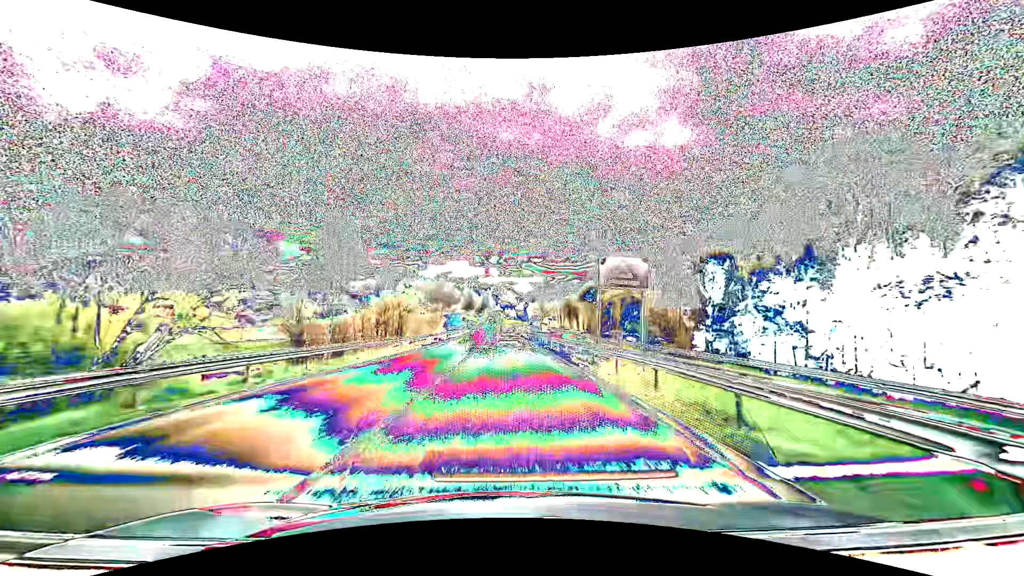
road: primary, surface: asphalt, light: Day
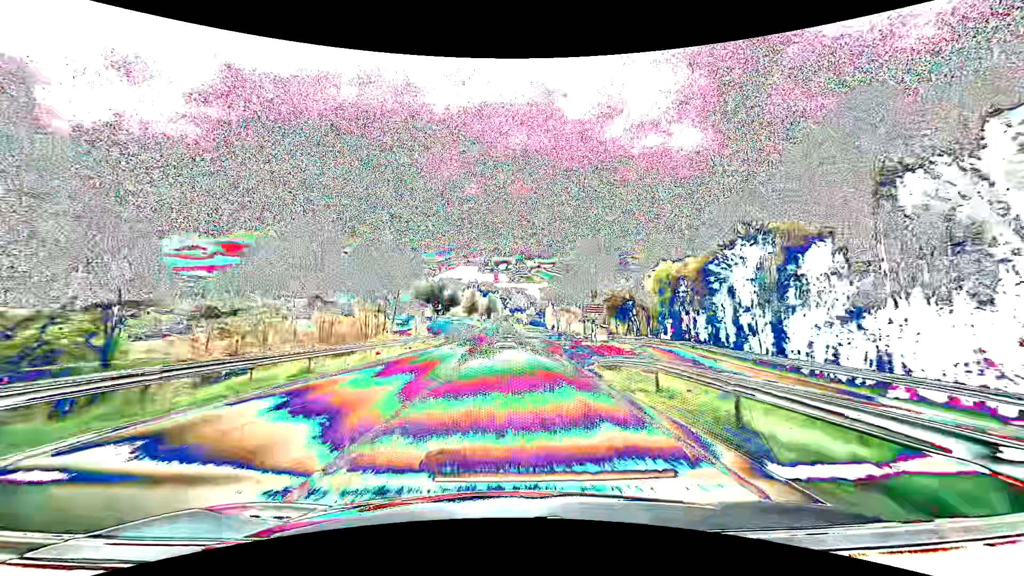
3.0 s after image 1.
(-0.6, +60.2) m; -1°
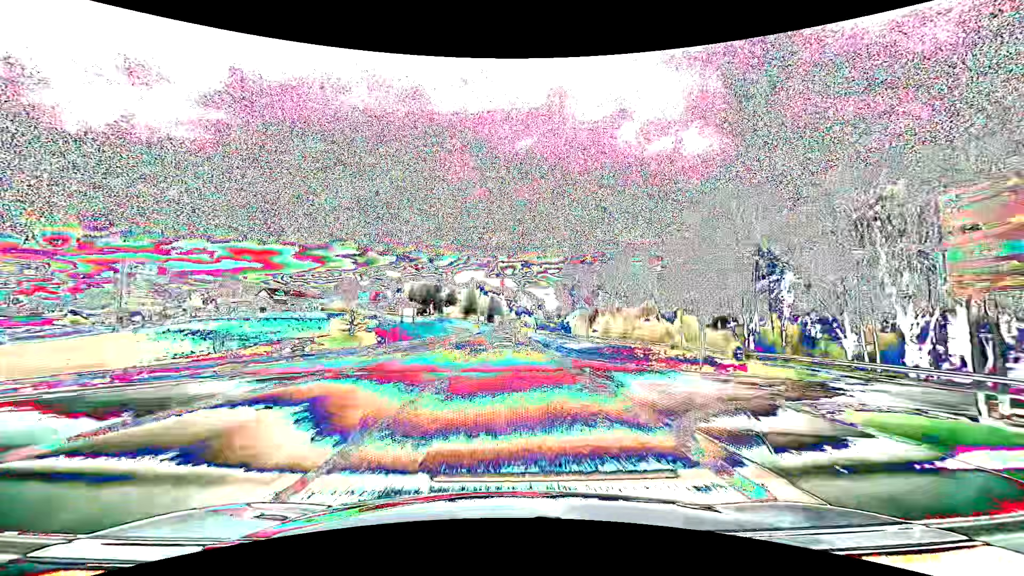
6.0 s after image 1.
(-0.4, +60.4) m; -1°
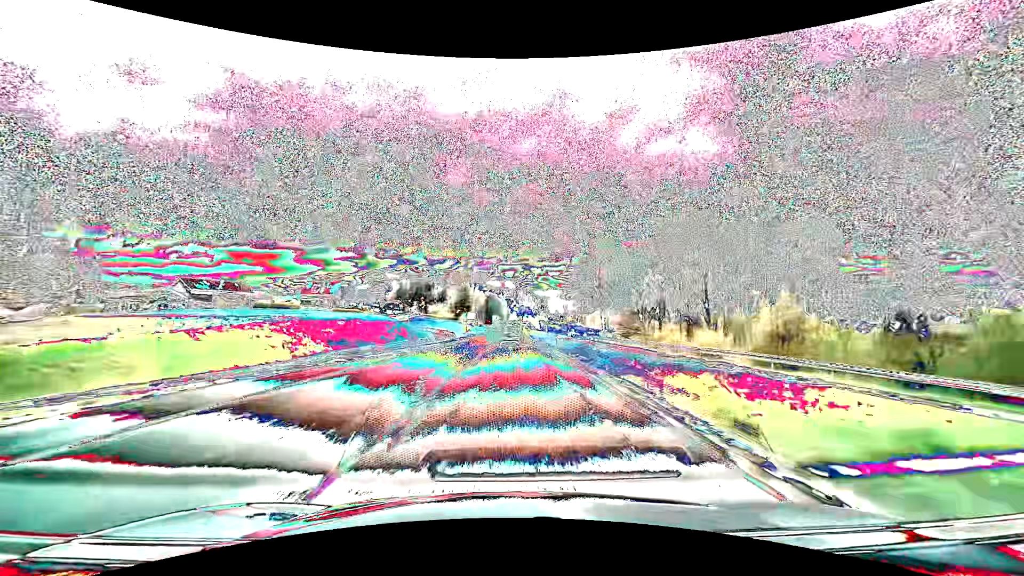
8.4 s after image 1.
(-0.1, +49.1) m; 0°
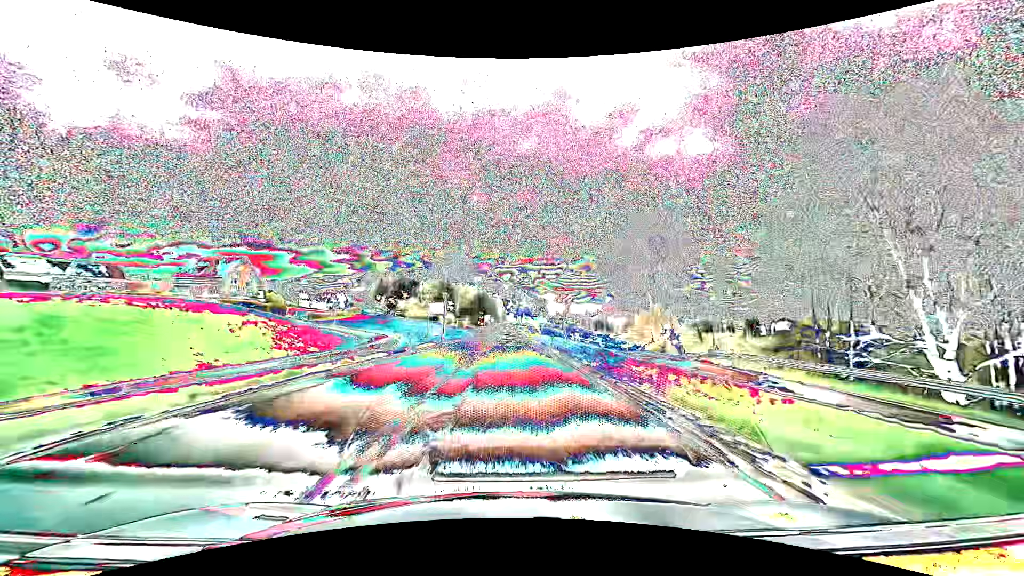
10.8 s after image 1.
(+0.2, +49.4) m; +1°
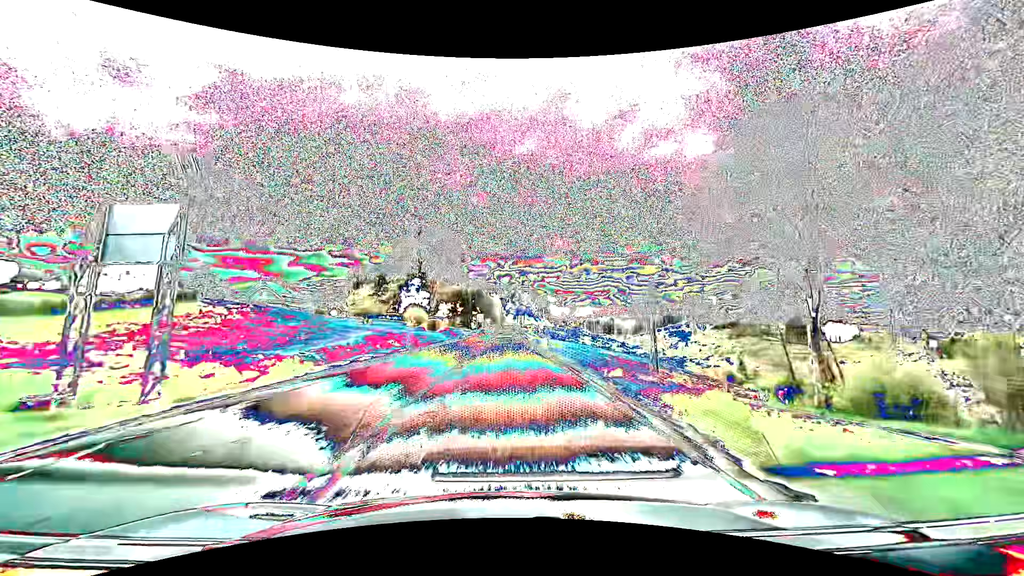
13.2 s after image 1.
(0.0, +49.6) m; 0°
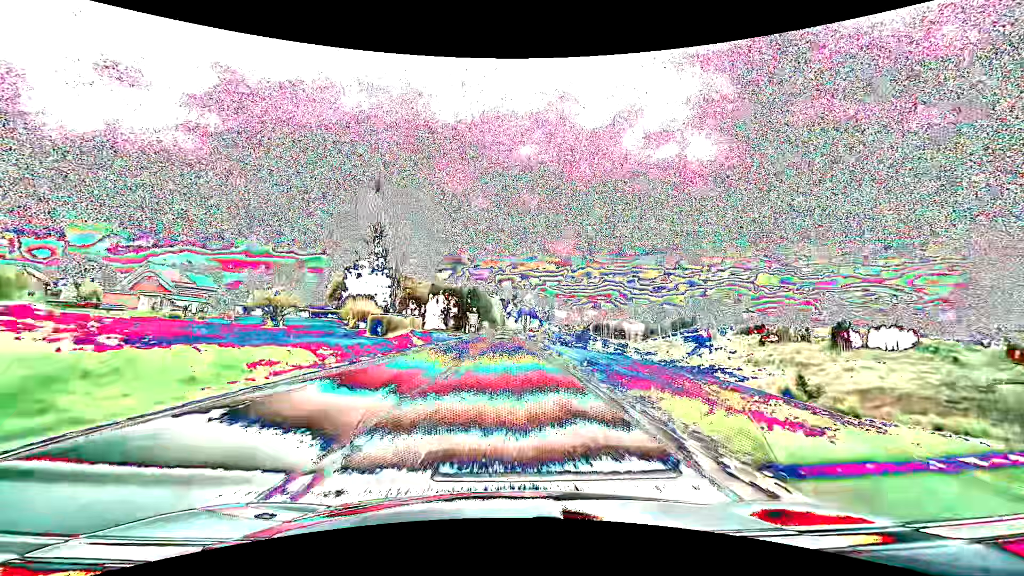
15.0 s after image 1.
(0.0, +37.2) m; 0°
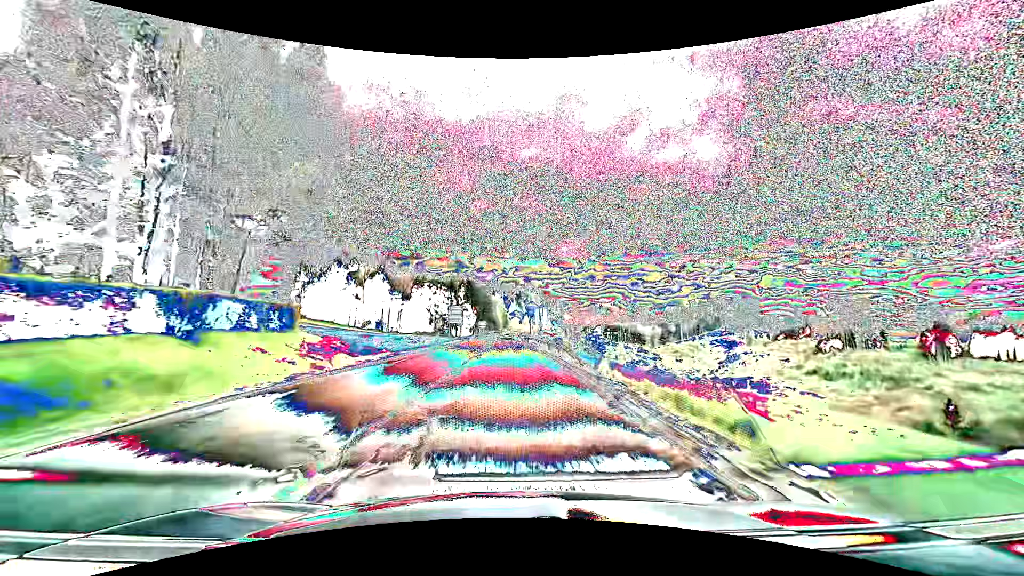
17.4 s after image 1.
(-0.1, +49.6) m; 0°
(0, +10) (0, +20) (0, +30) (0, +40) (0, +50) (0, +60) (0, +70) (0, +80) (0, +90) (0, +100) m
